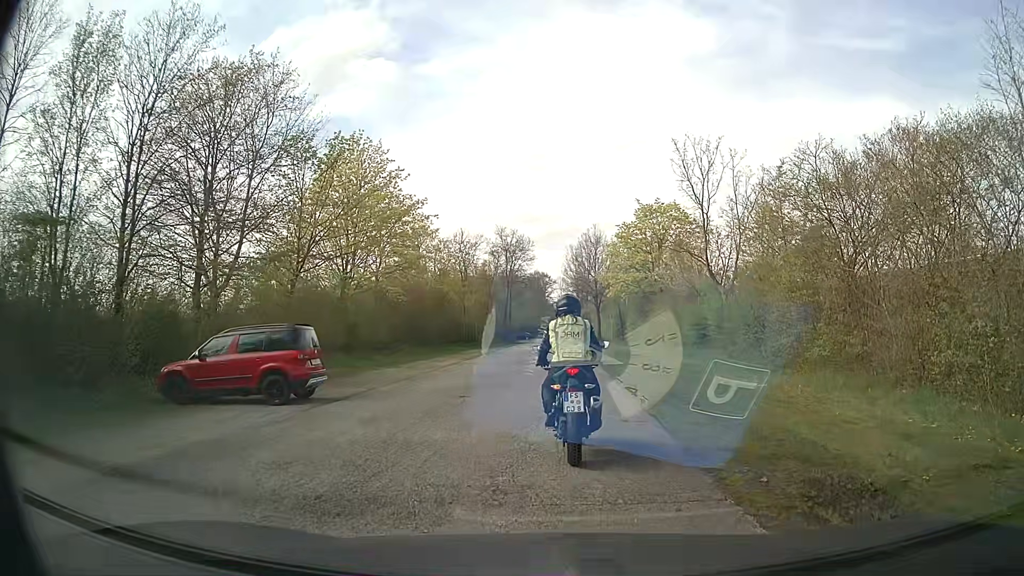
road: service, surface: asphalt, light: Day
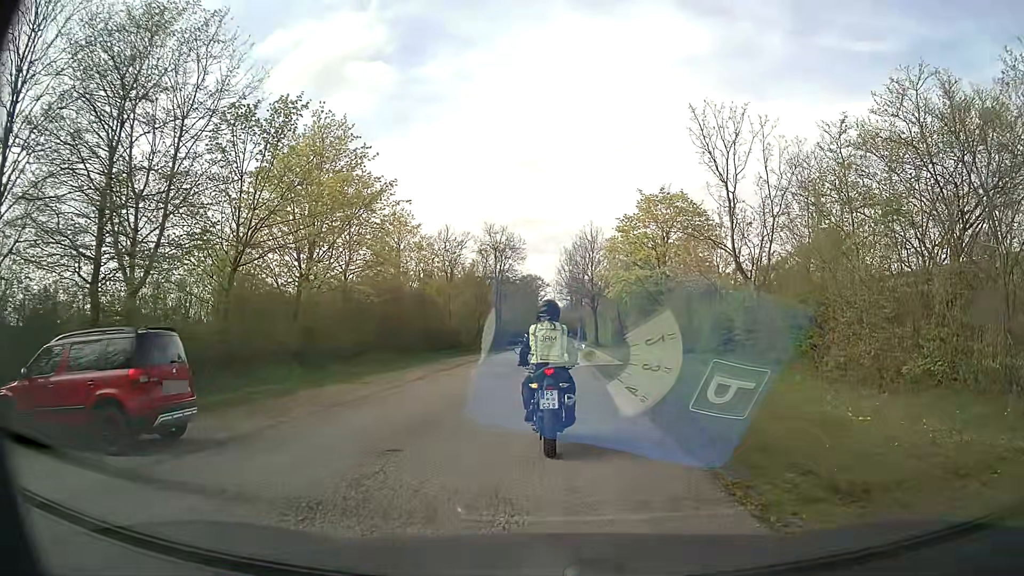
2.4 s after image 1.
(0.0, +5.7) m; -1°
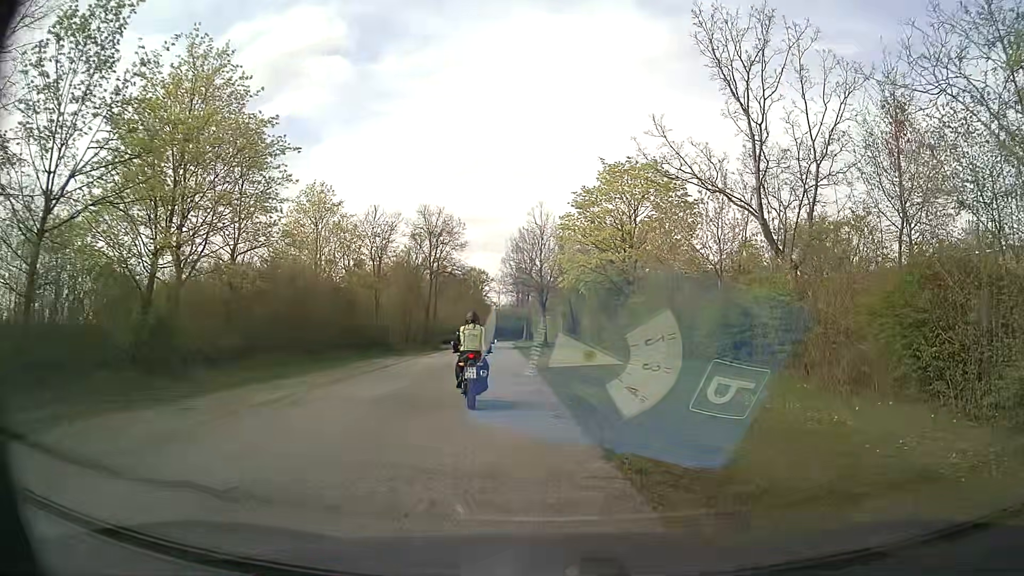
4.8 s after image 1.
(+0.4, +9.1) m; +6°
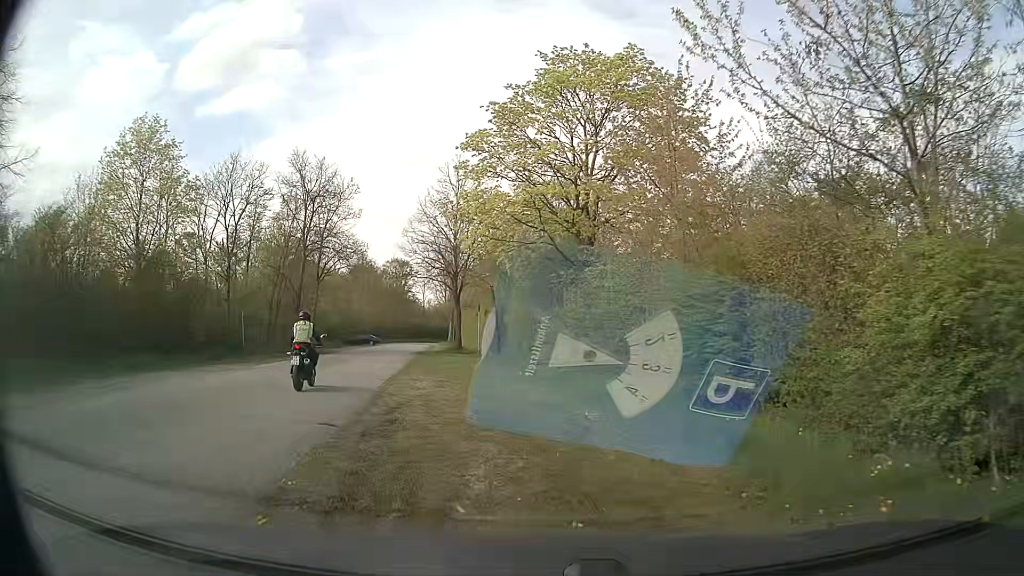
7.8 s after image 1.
(+1.1, +16.5) m; +4°
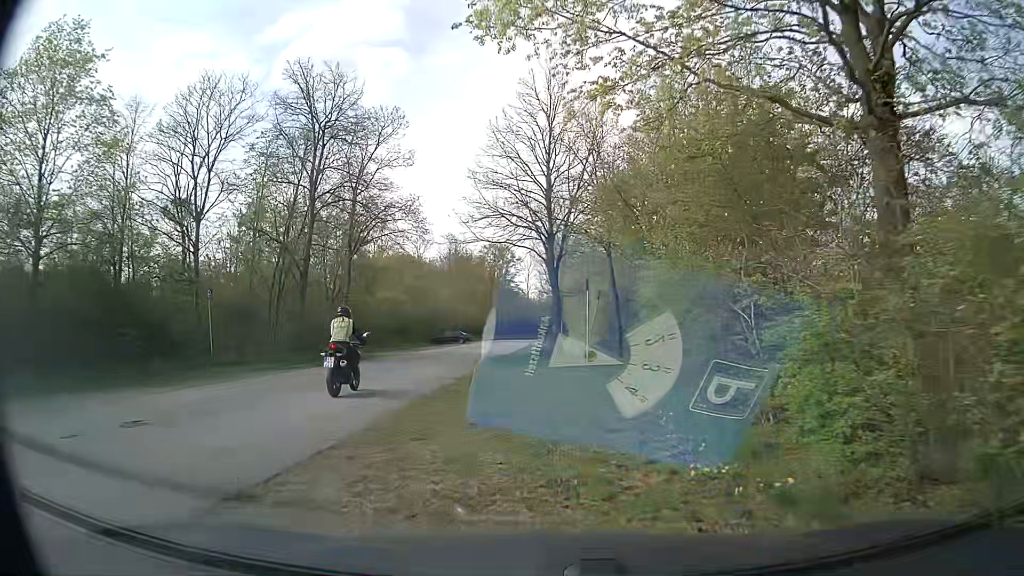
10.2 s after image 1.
(-1.1, +15.5) m; -9°
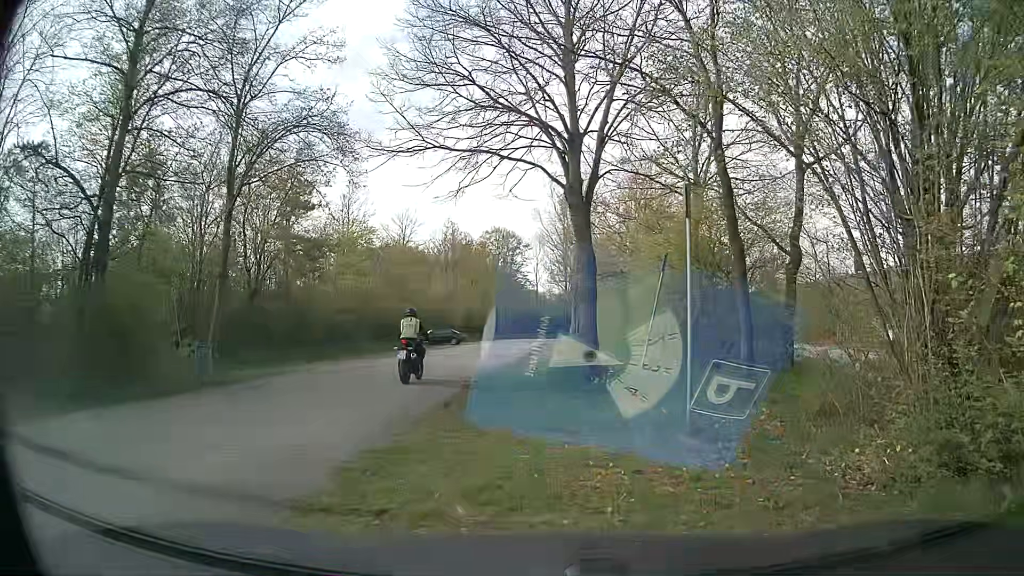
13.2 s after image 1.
(-0.4, +13.6) m; -2°
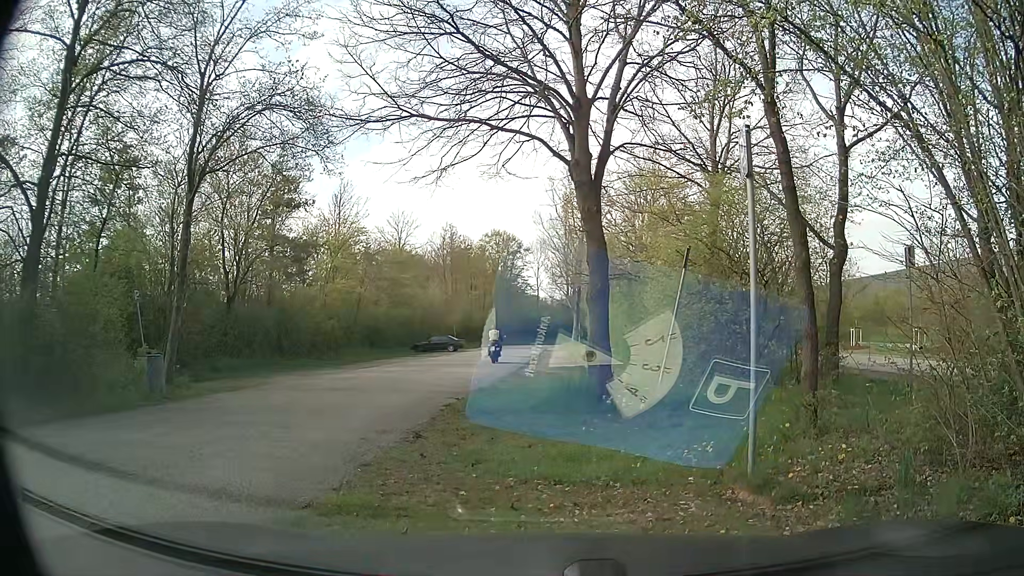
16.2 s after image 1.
(0.0, +2.3) m; -2°
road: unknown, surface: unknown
